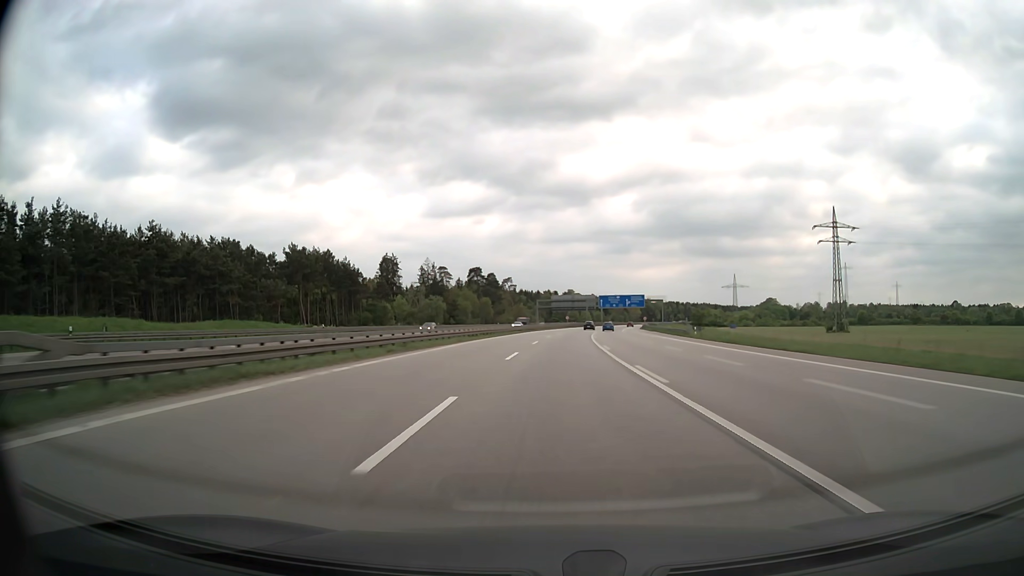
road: motorway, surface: asphalt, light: Day
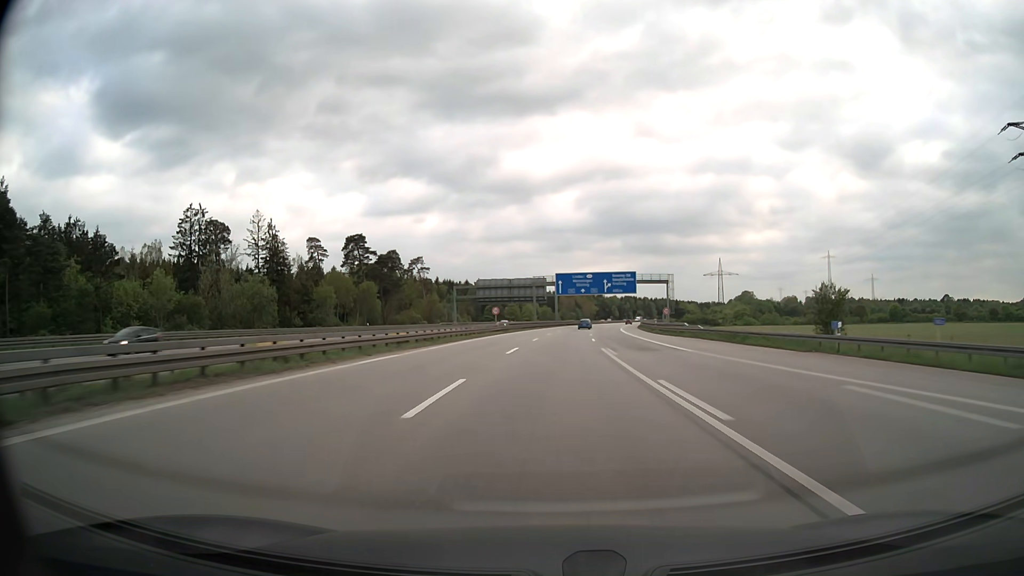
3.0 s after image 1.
(+3.8, +87.2) m; +5°
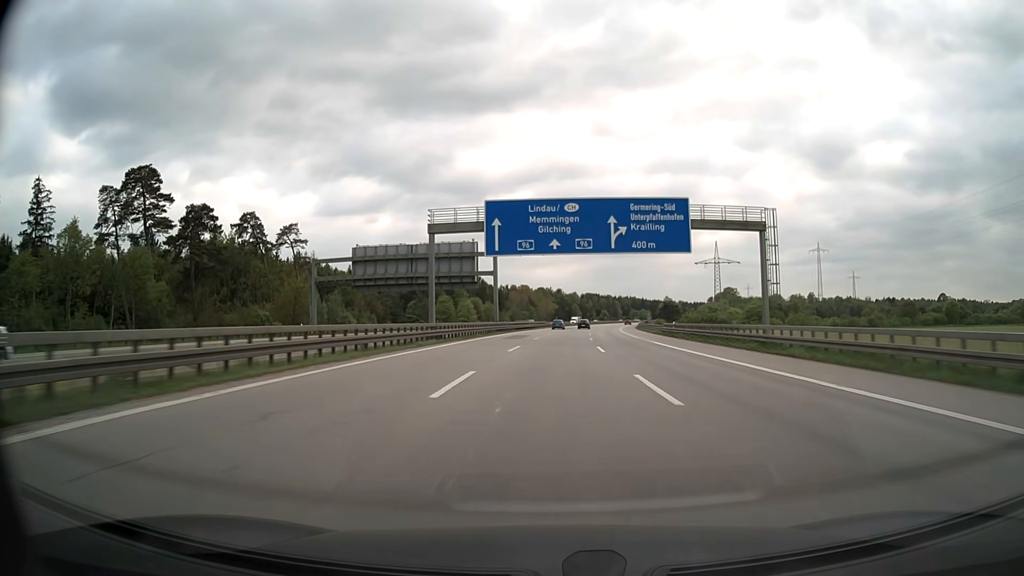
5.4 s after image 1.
(+2.4, +69.8) m; +4°
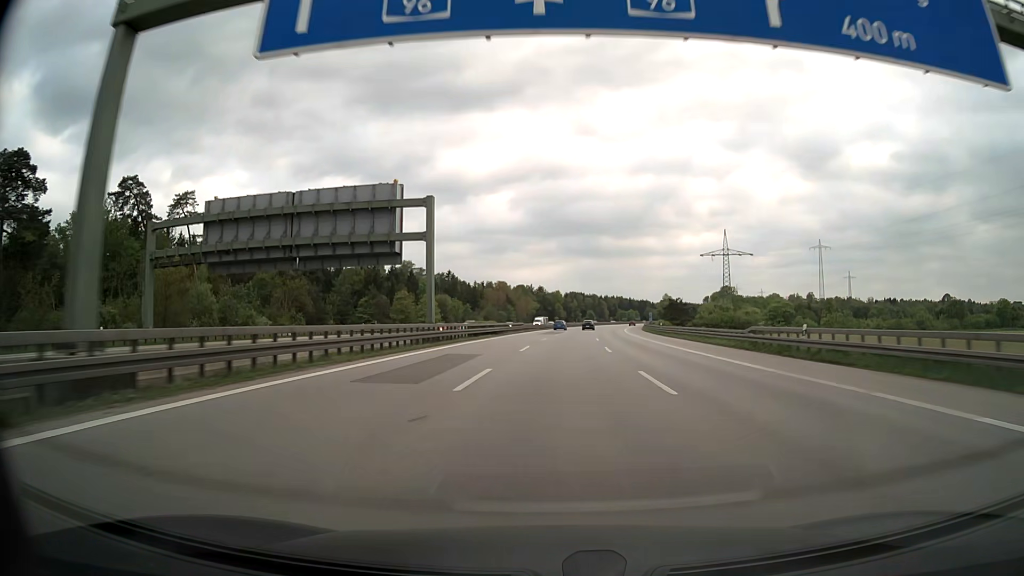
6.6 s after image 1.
(+0.4, +34.9) m; +2°
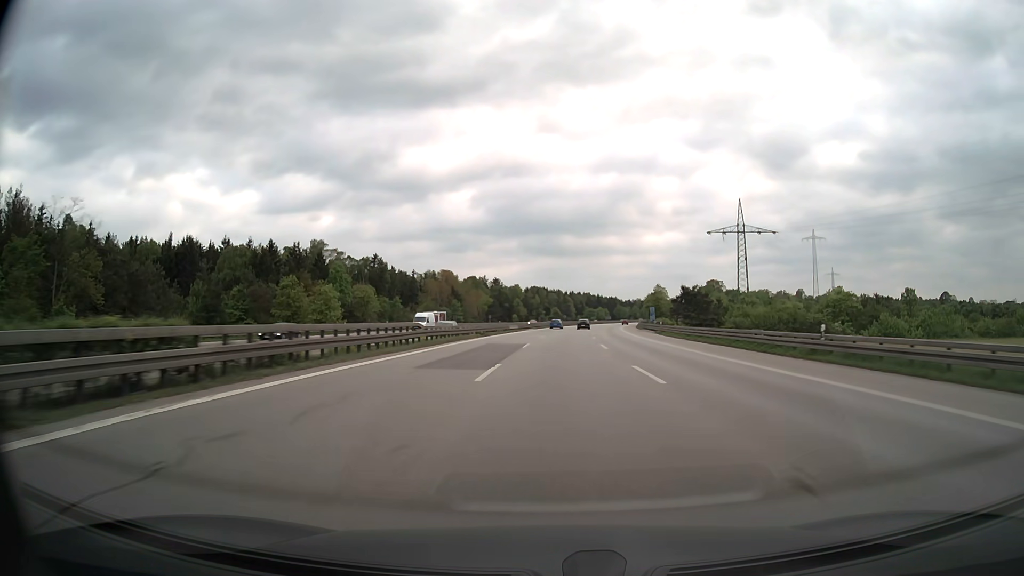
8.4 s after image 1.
(+1.4, +52.3) m; +3°
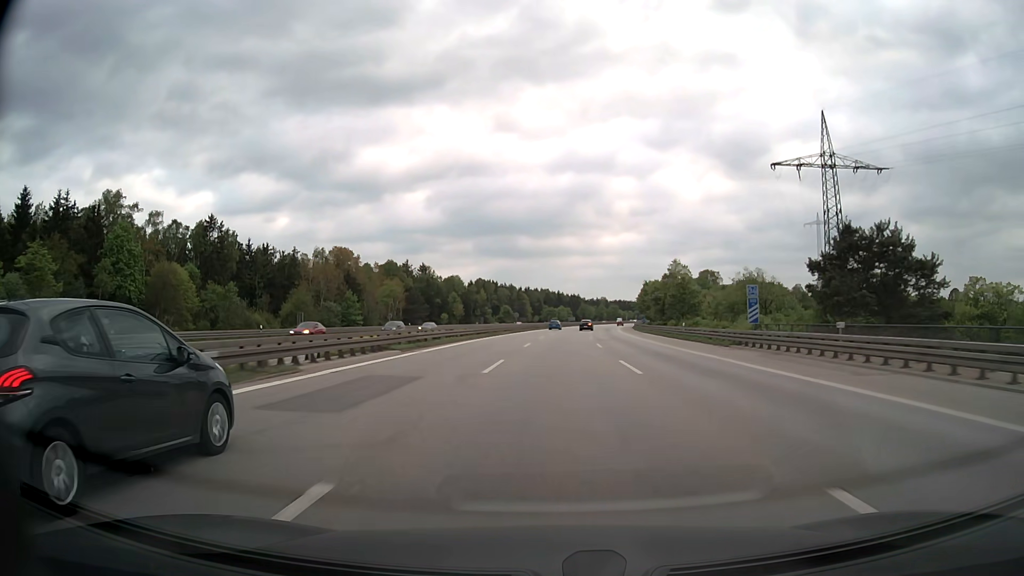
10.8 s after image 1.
(+2.5, +69.7) m; +4°
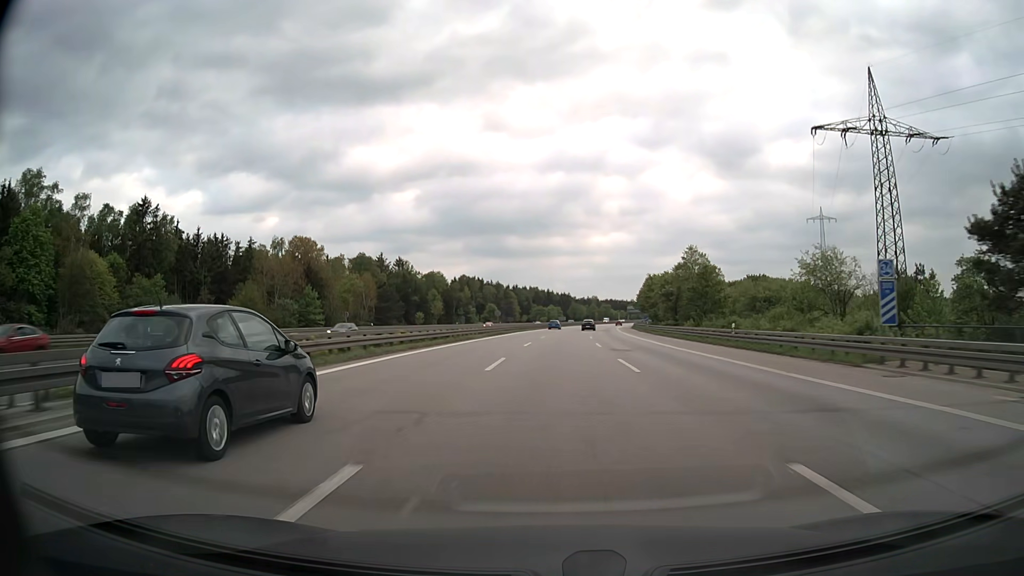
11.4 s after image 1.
(+0.1, +17.4) m; +1°
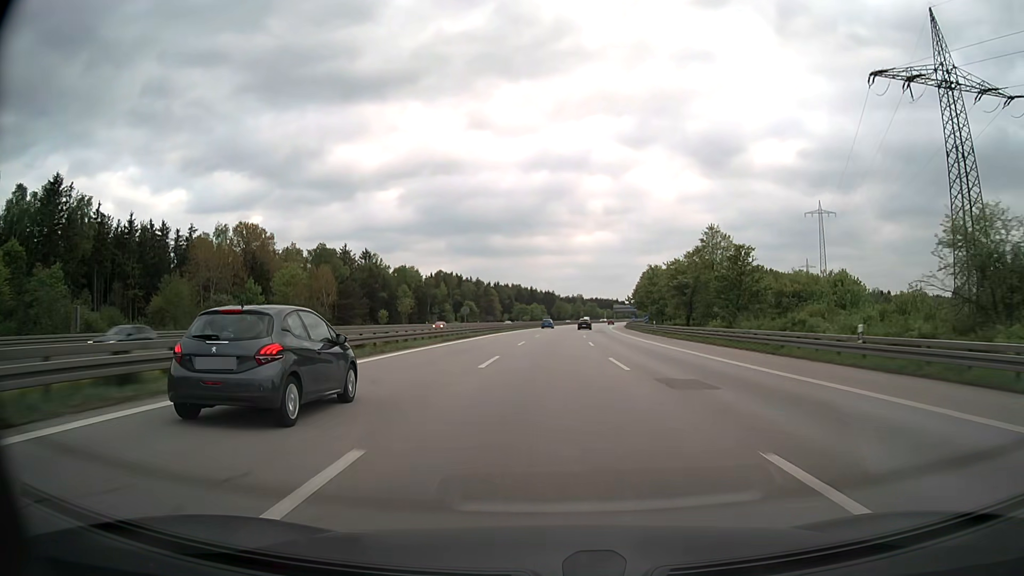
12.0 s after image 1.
(+0.2, +17.4) m; +1°
(0, +10) (0, +20) (+1, +30) (+1, +40) (+2, +50) (+3, +60) (+4, +70) (+5, +80) (+6, +90) (+7, +100) m
